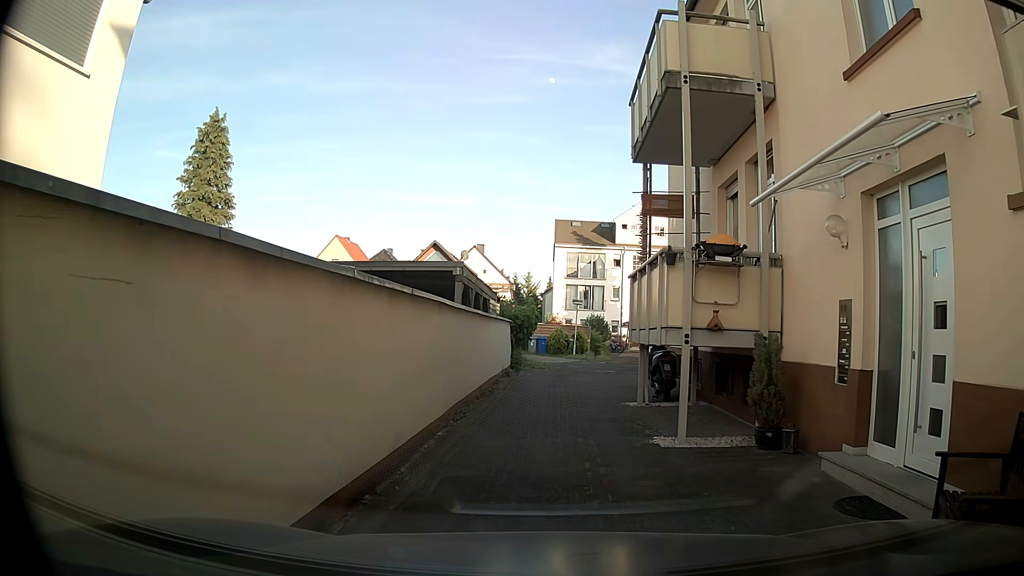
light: Day
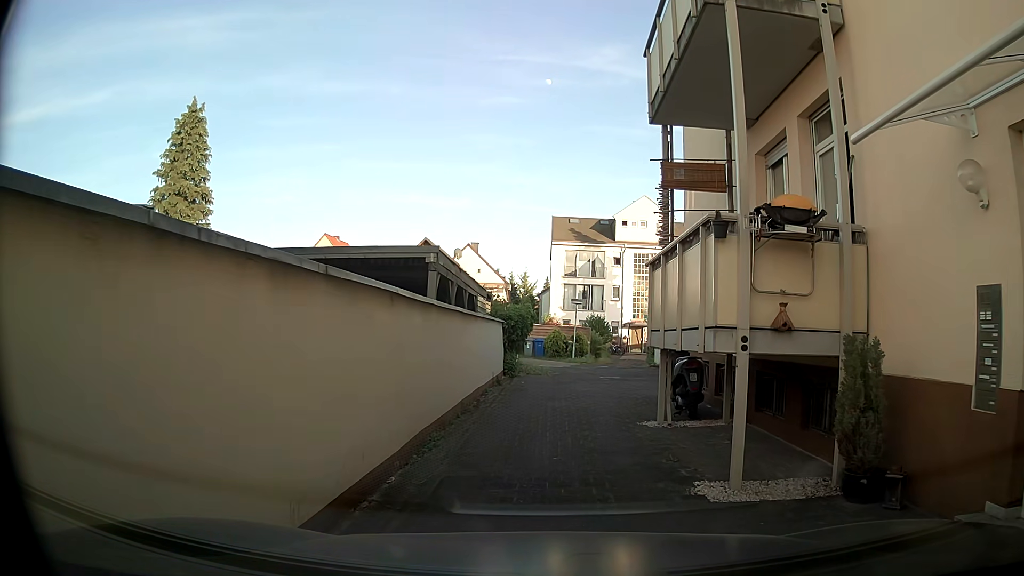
(0.0, +2.6) m; -1°
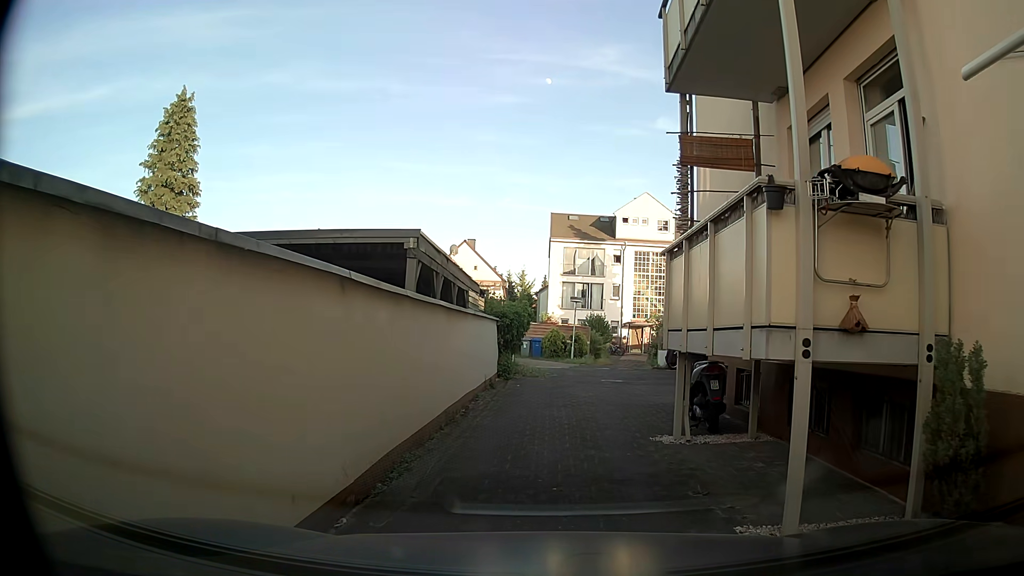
(0.0, +1.5) m; +1°
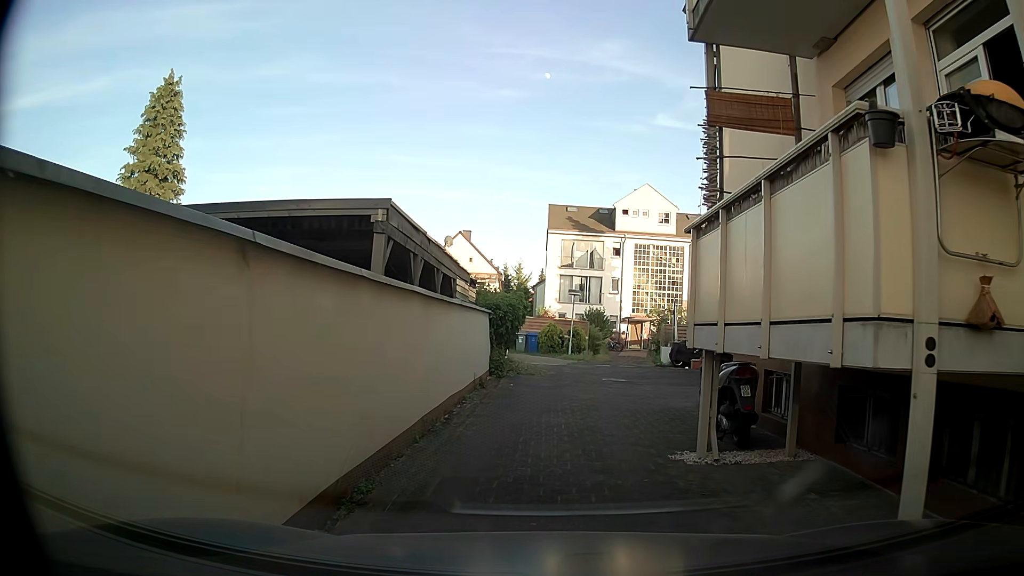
(0.0, +1.6) m; +1°
